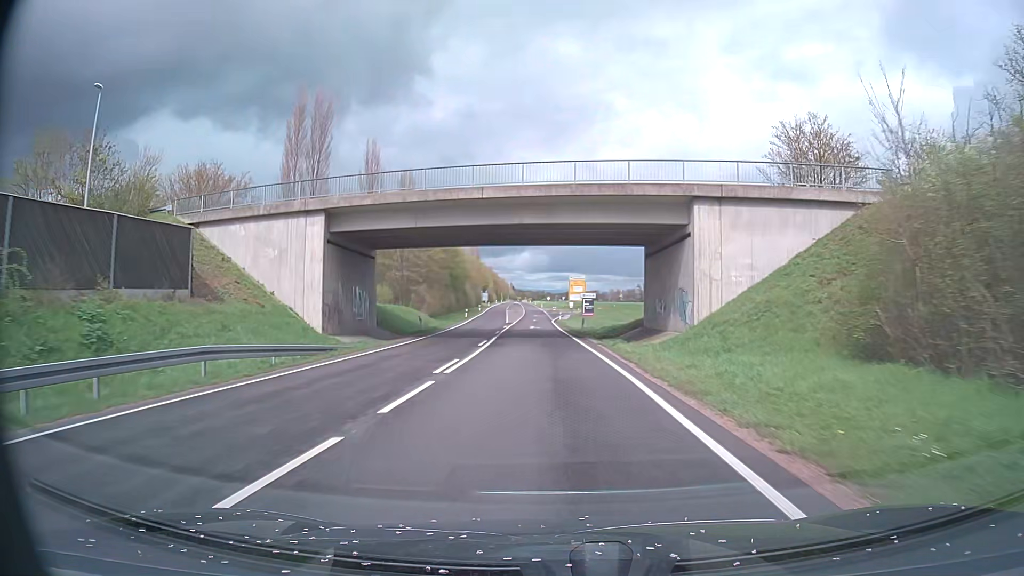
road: secondary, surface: asphalt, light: Day
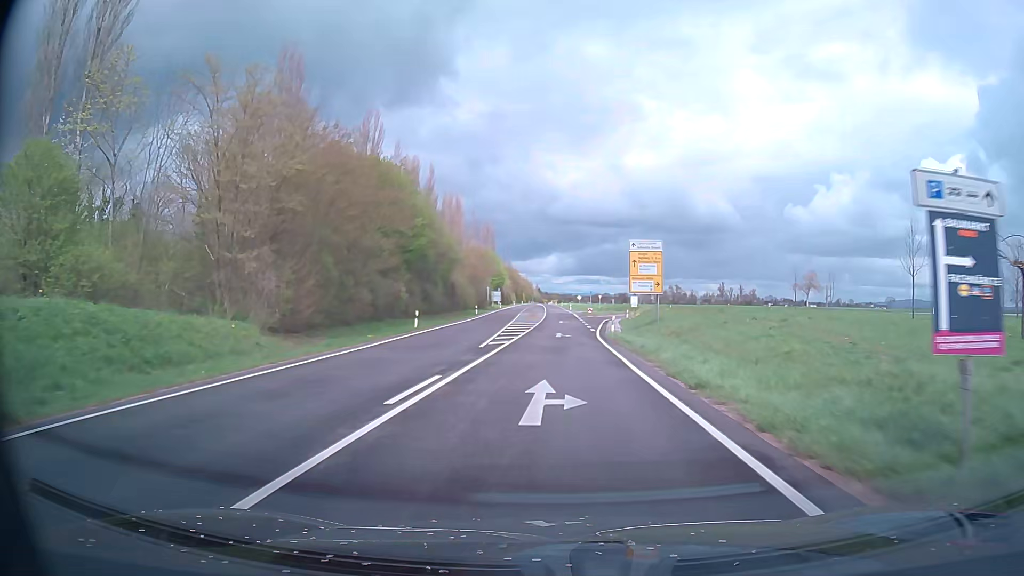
(-1.2, +41.3) m; -3°
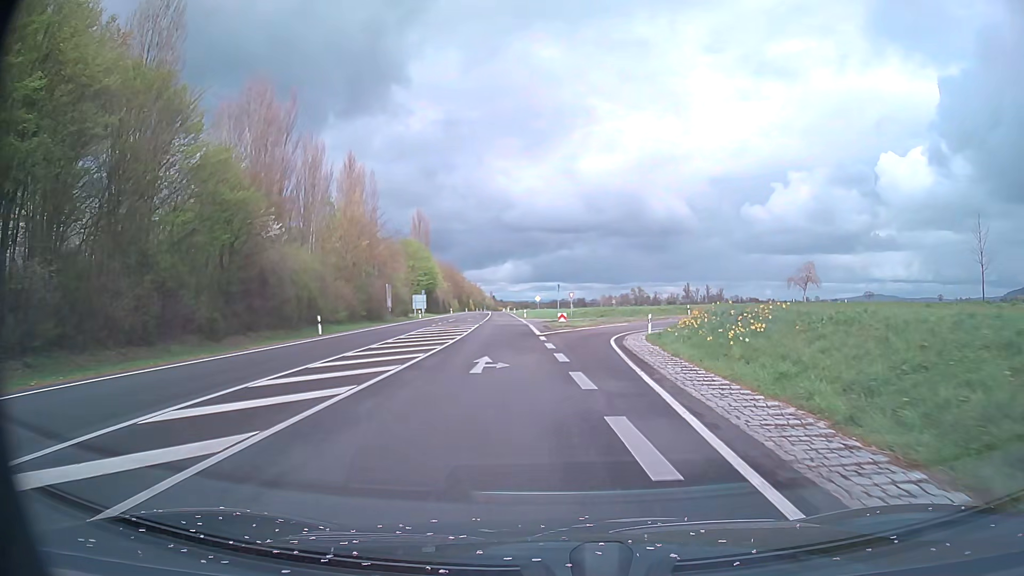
(+2.1, +43.1) m; +5°
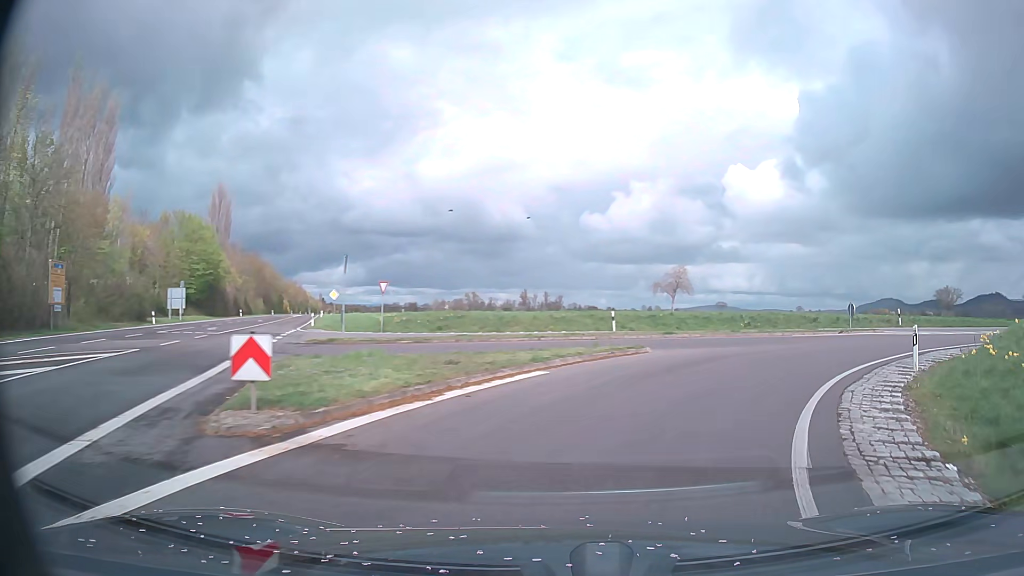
(+1.6, +33.8) m; +13°
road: secondary_link
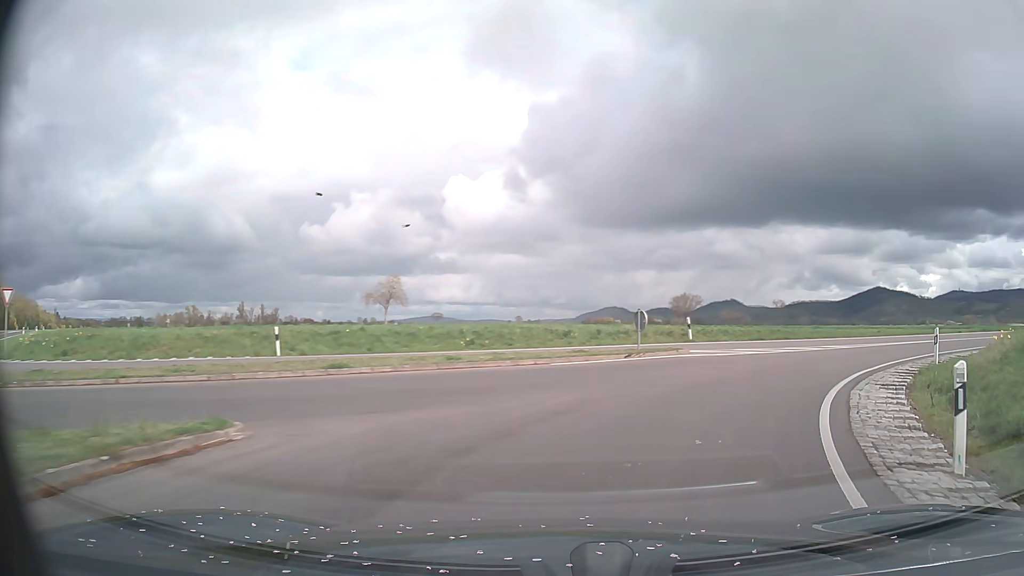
(+2.2, +10.6) m; +25°
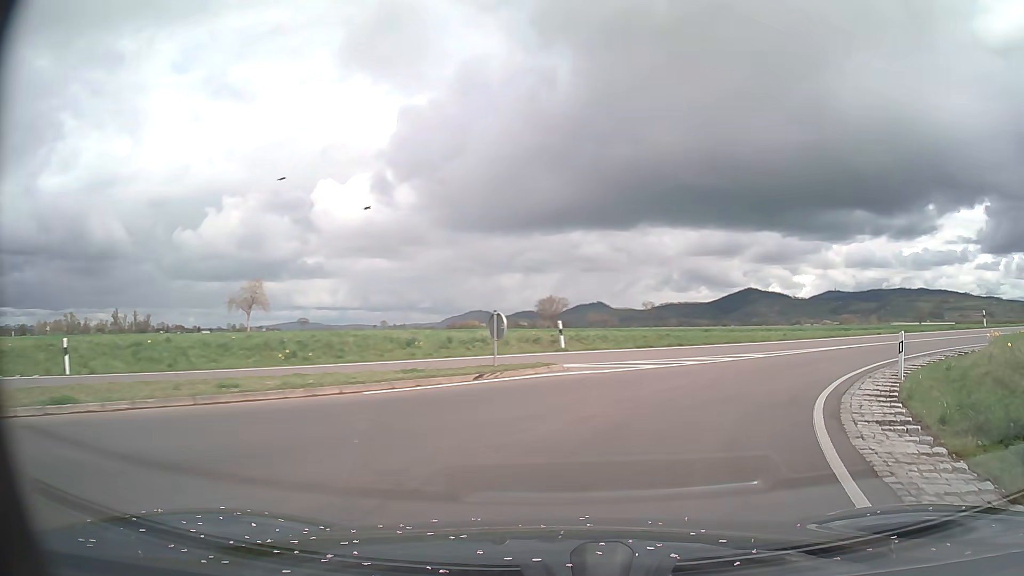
(+0.5, +5.3) m; +11°
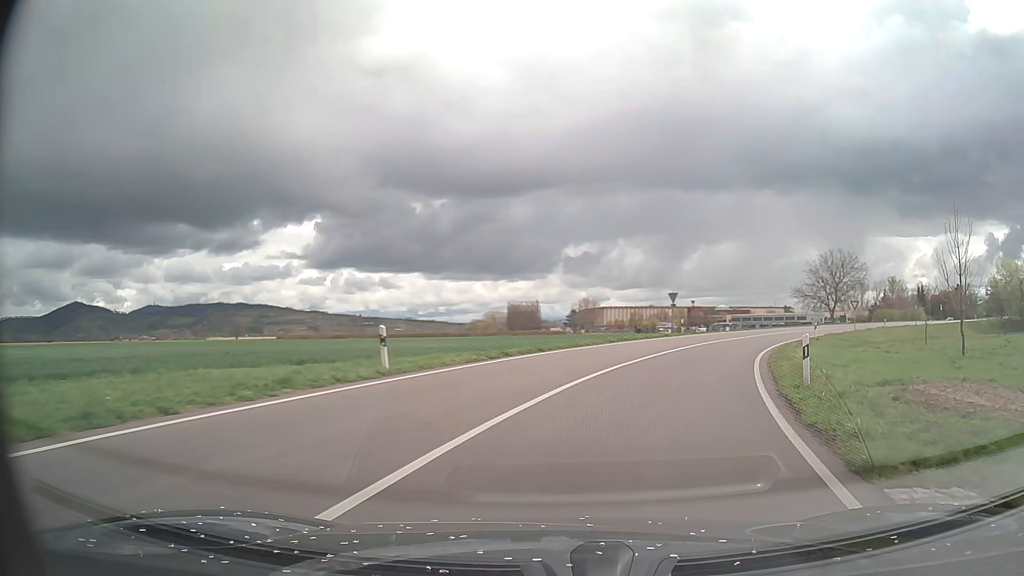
(+14.4, +24.3) m; +59°
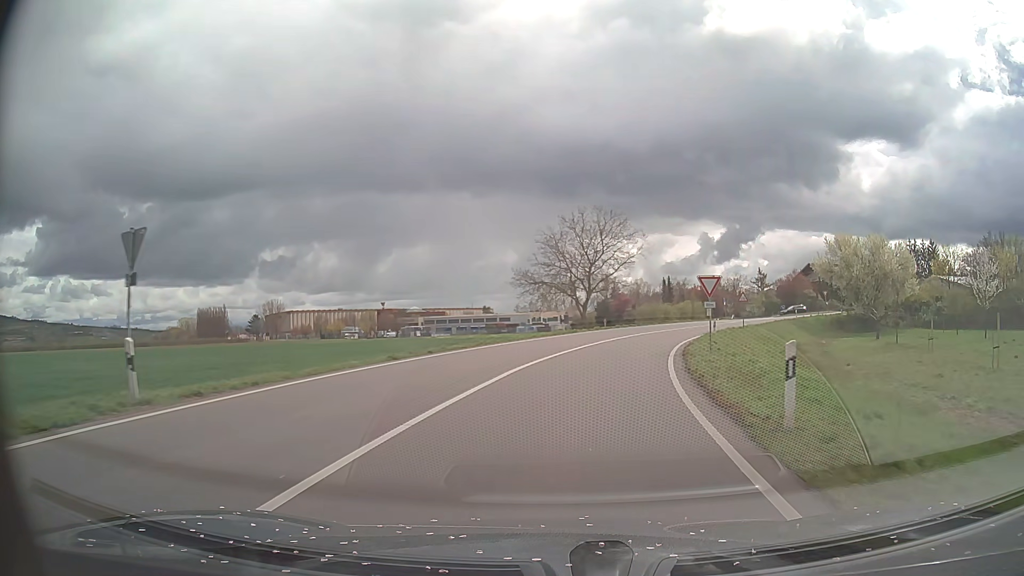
(+10.0, +34.3) m; +26°
